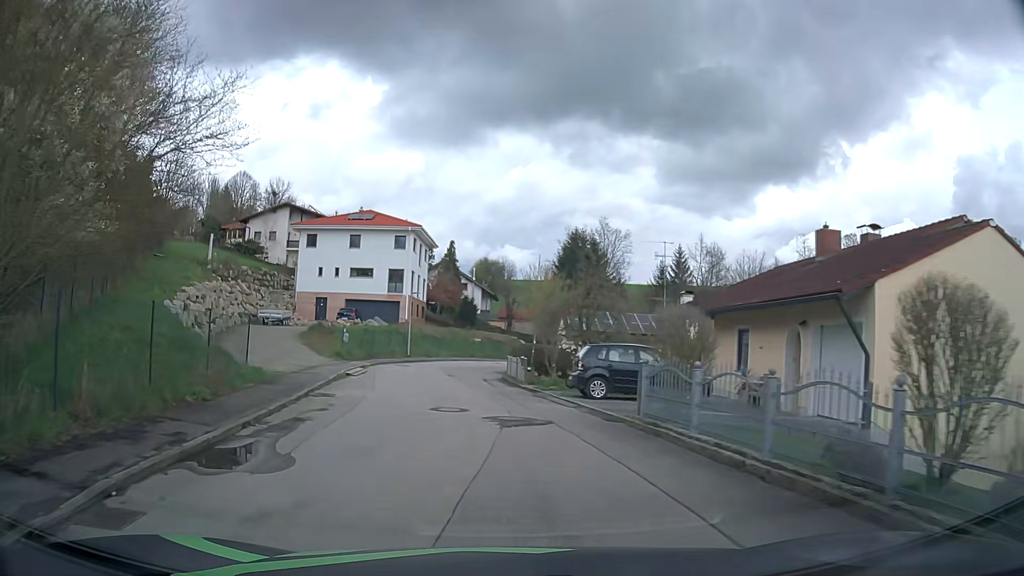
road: residential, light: Day
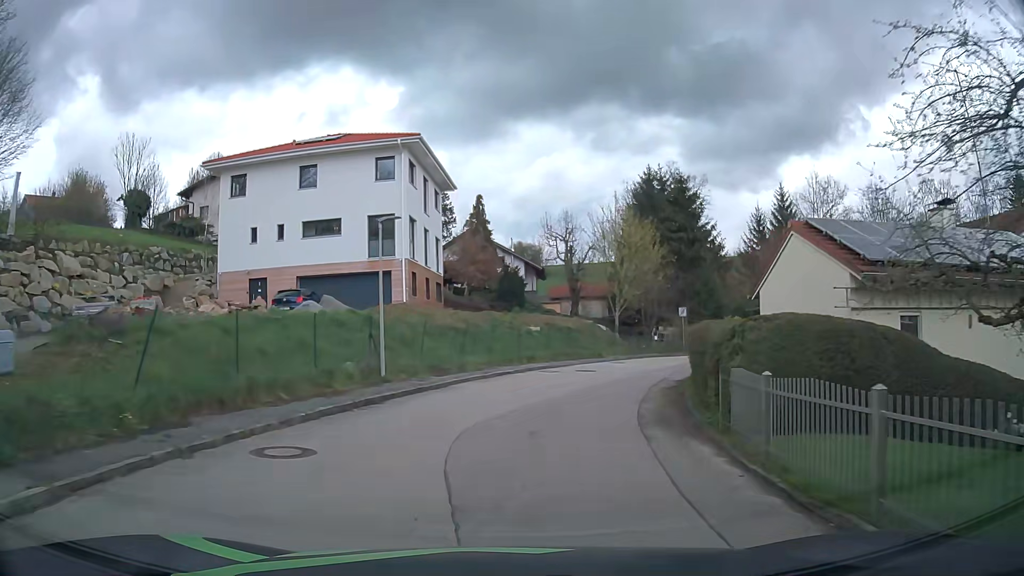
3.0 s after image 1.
(-1.9, +26.6) m; -3°
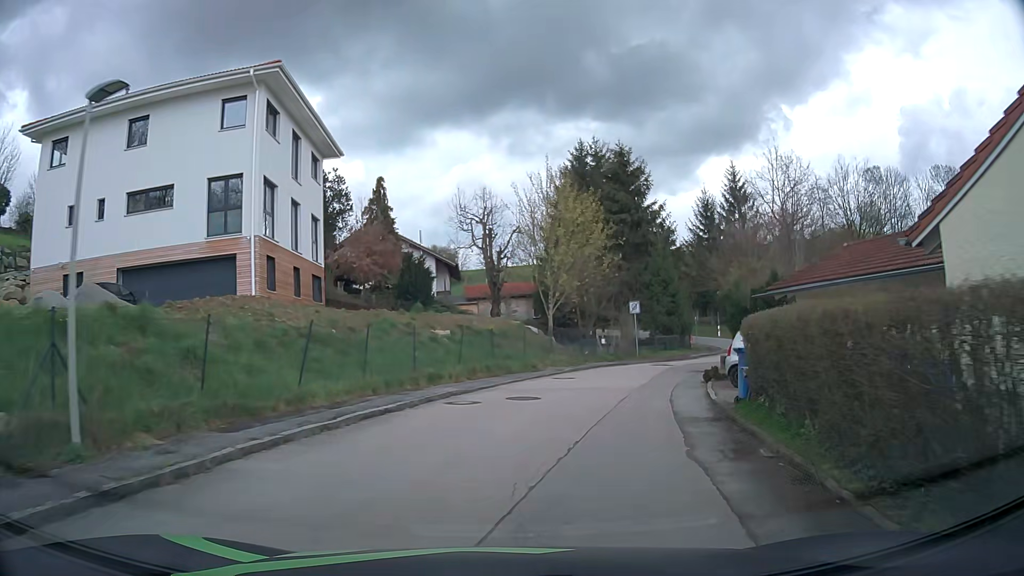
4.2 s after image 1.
(+0.6, +10.4) m; +7°
